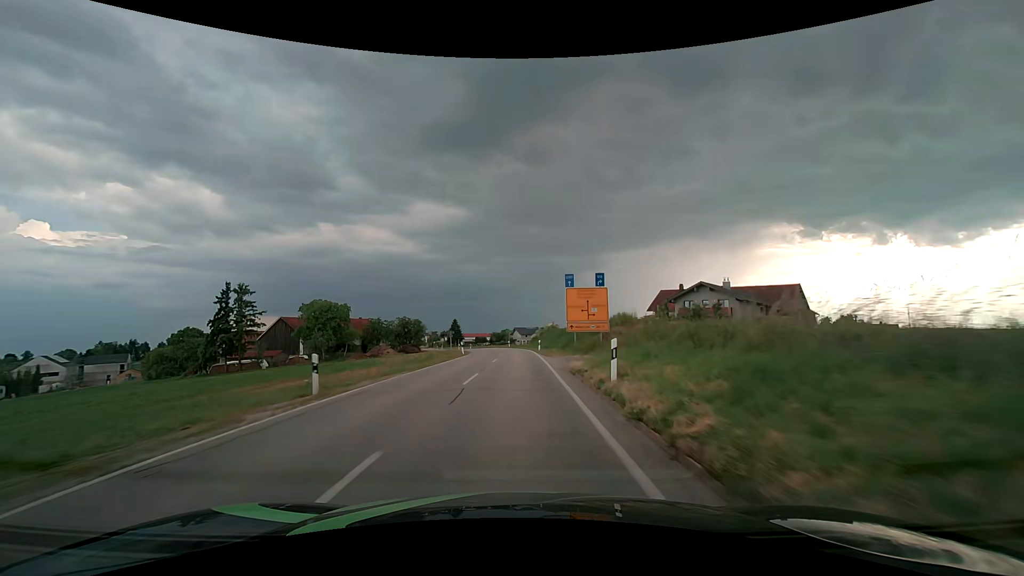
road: secondary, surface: asphalt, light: Day
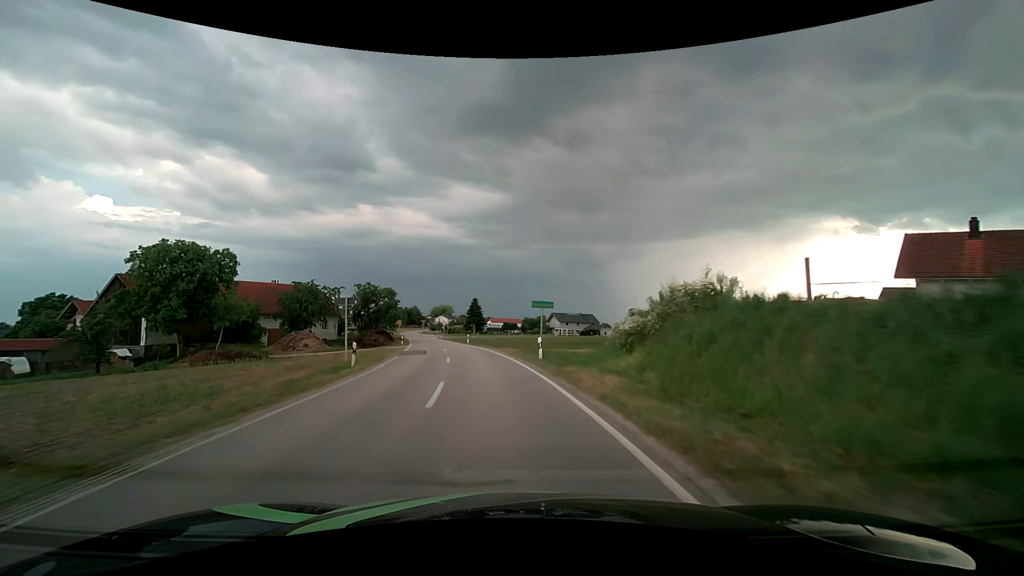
(-0.5, +52.3) m; -4°
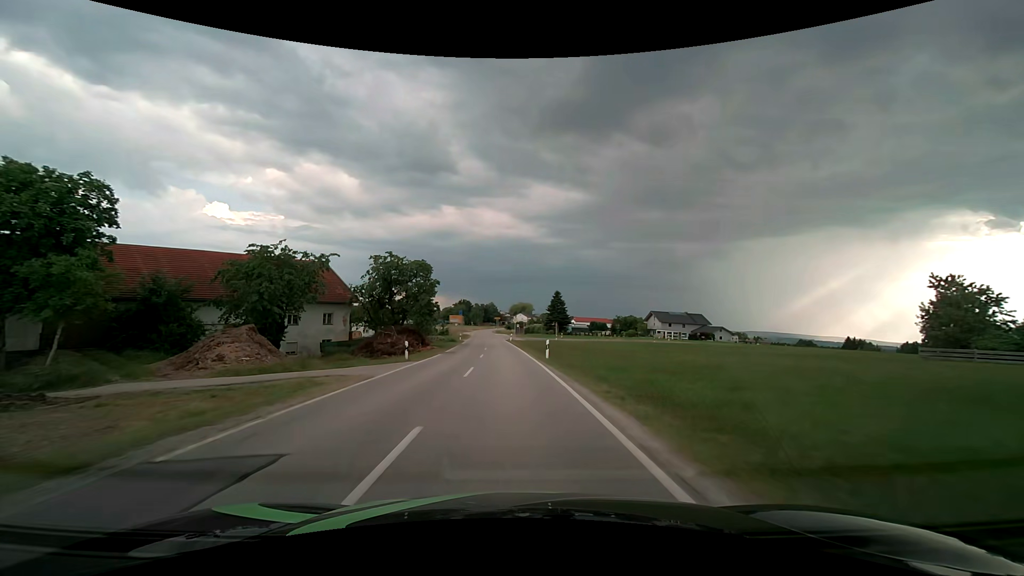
(-2.7, +29.3) m; -9°
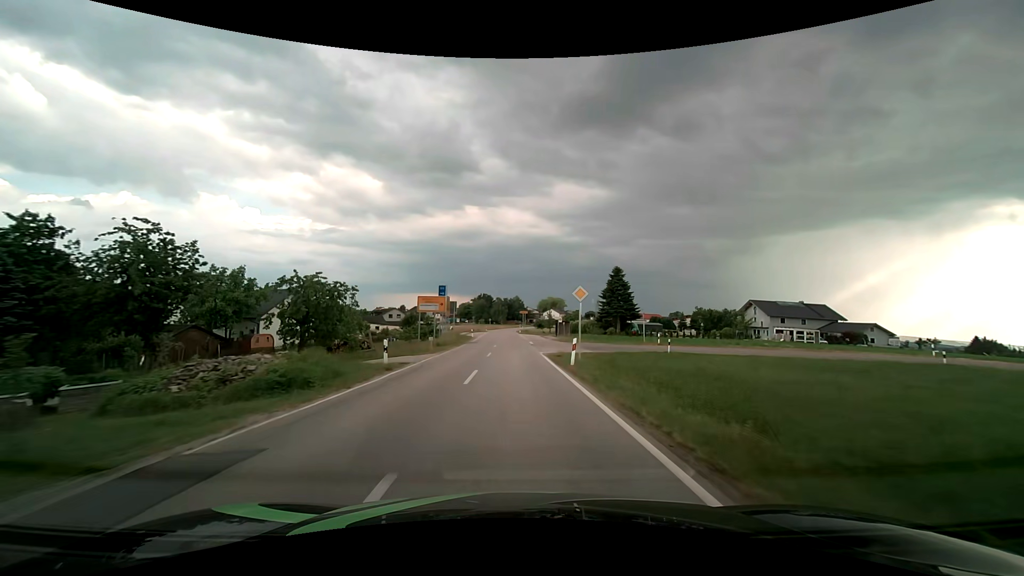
(-1.9, +50.1) m; -3°
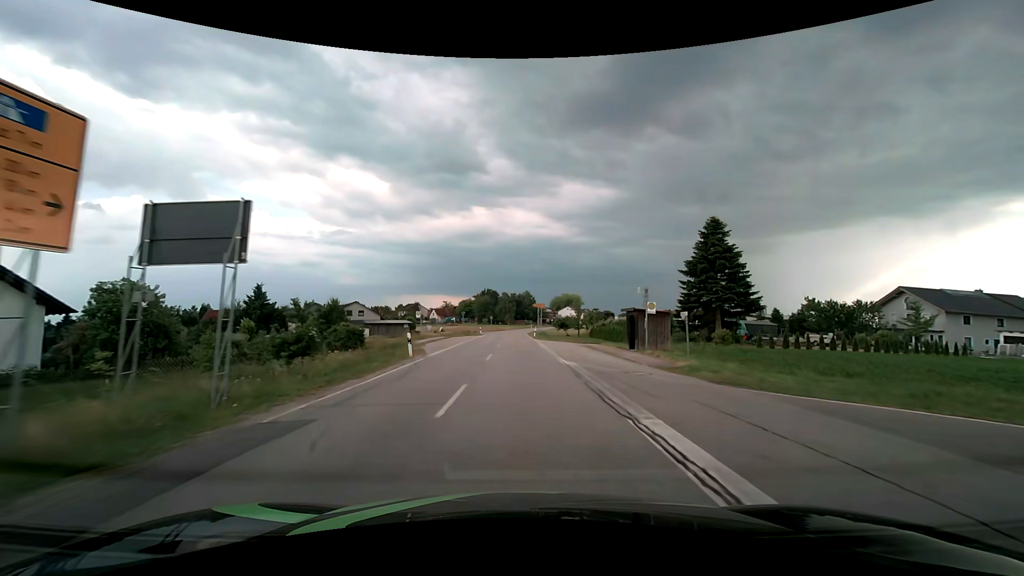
(-0.5, +40.0) m; -1°
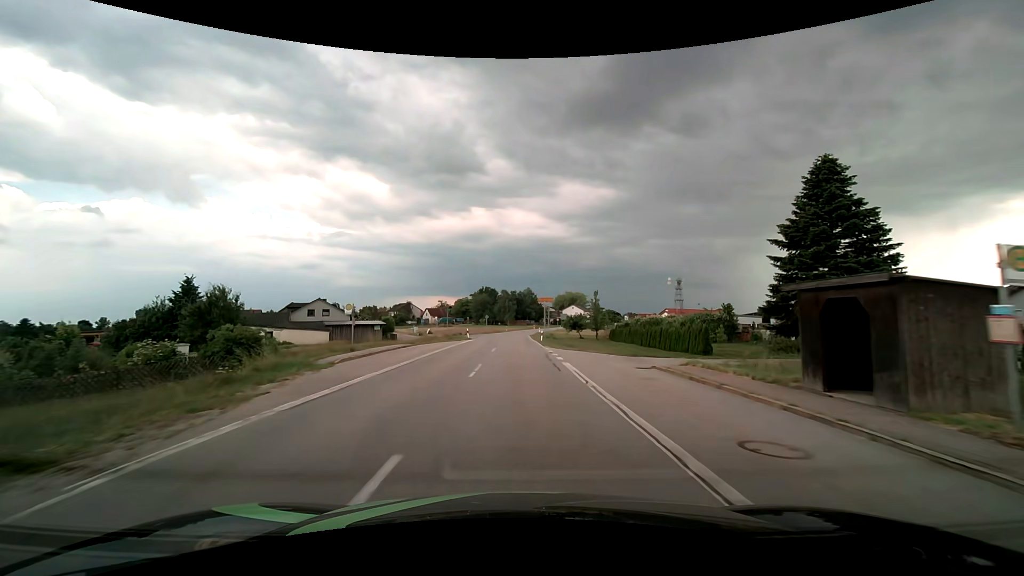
(+0.1, +17.6) m; 0°
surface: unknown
